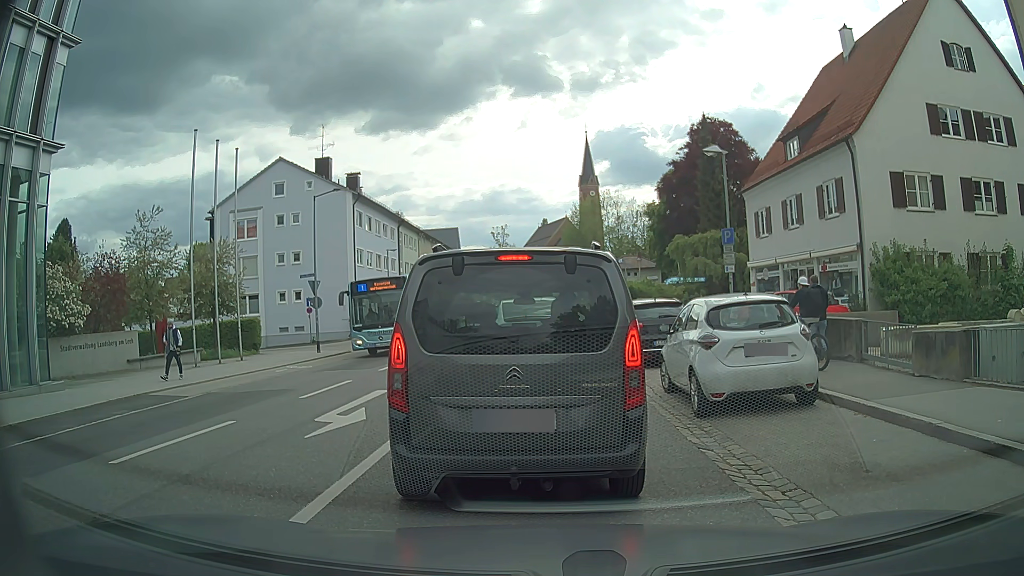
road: secondary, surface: asphalt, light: Day
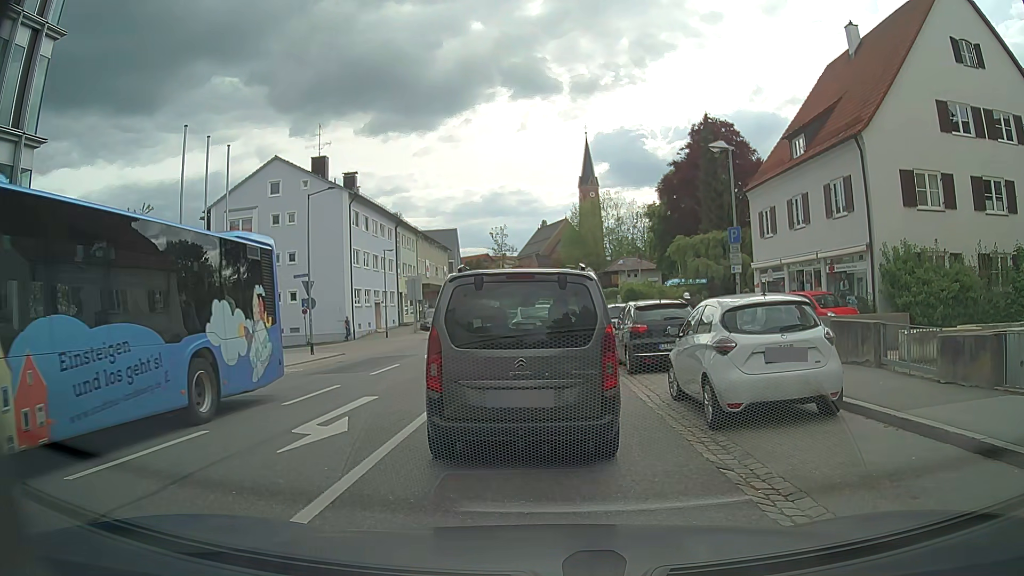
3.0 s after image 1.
(0.0, +0.8) m; 0°
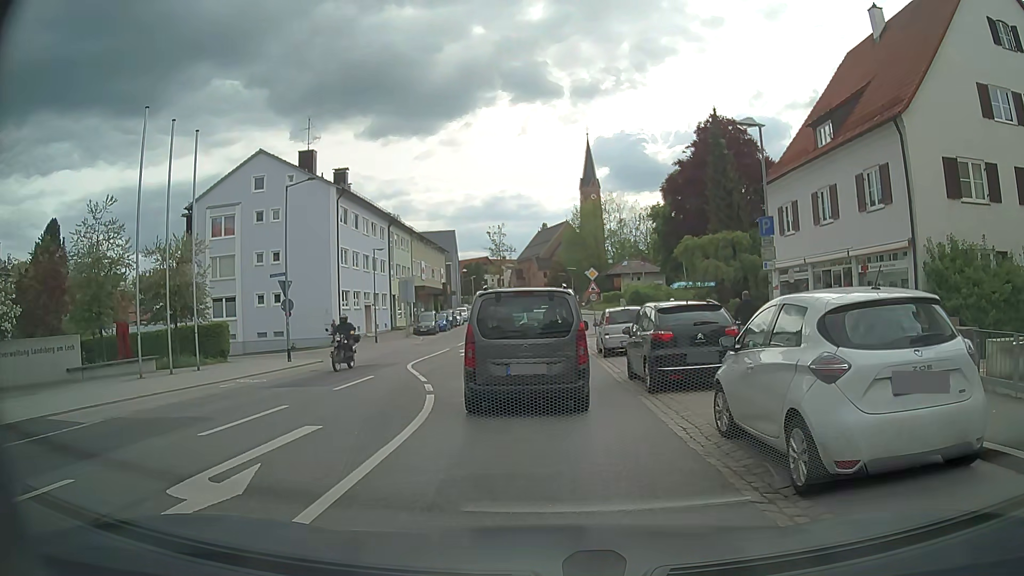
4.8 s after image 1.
(0.0, +3.2) m; 0°
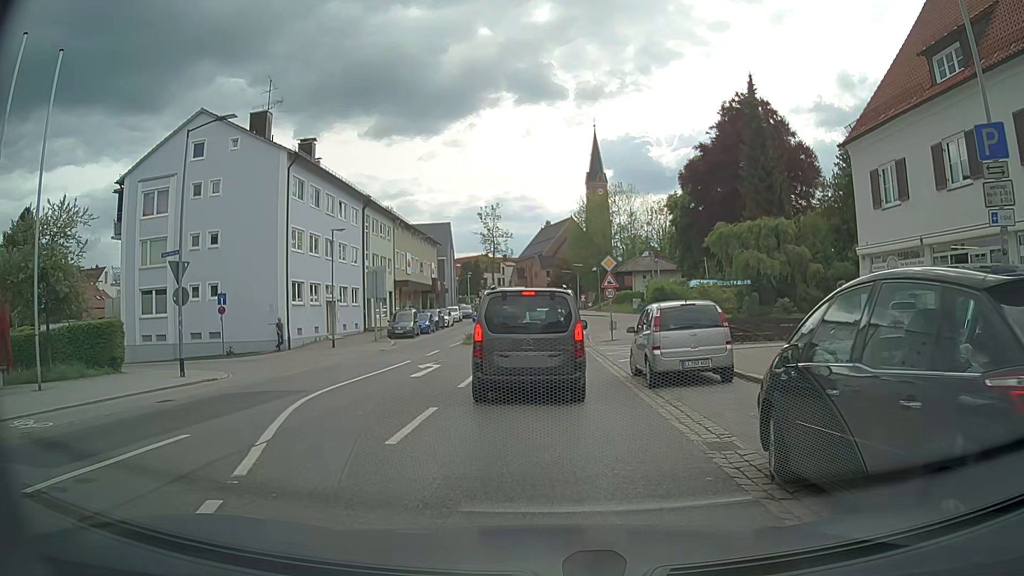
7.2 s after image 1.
(-0.2, +9.8) m; -2°
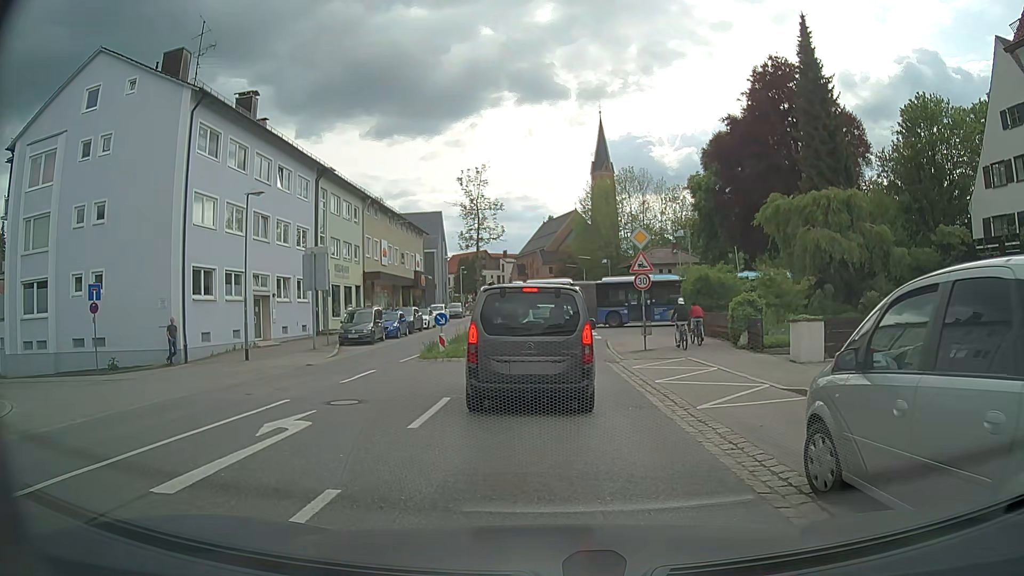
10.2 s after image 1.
(+0.1, +10.9) m; 0°
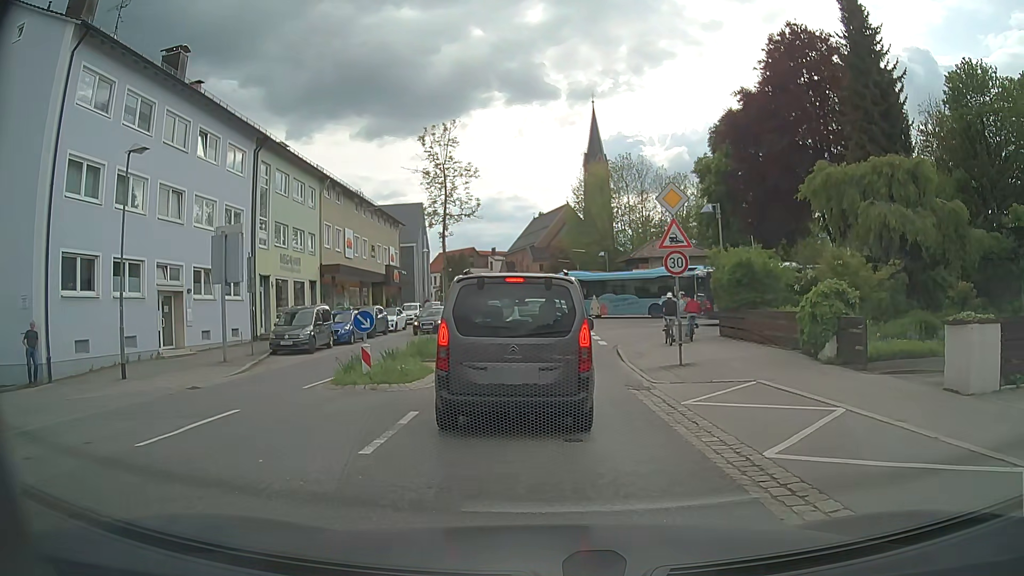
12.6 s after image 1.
(0.0, +7.7) m; 0°
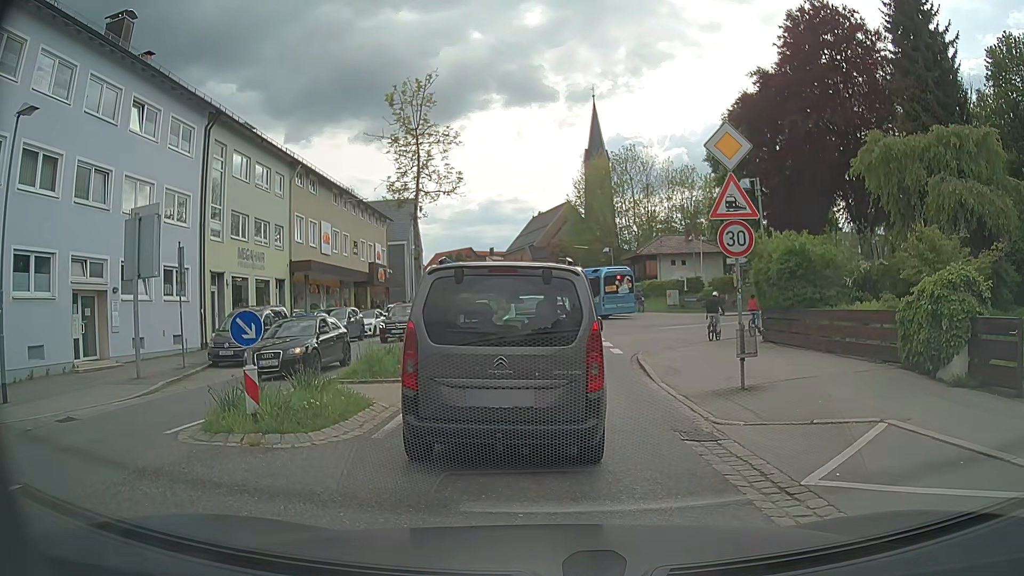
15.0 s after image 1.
(0.0, +5.0) m; -1°
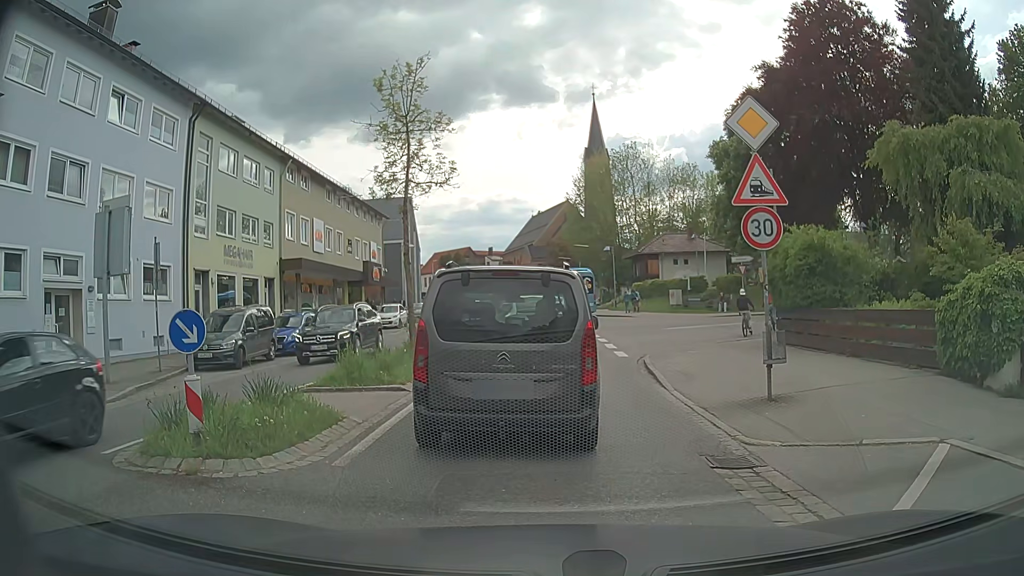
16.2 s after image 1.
(0.0, +1.4) m; 0°
(0, +10) (+1, +20) (+1, +30) (+1, +40) (+1, +50) (+2, +60) (+1, +70) (+1, +80) (+1, +90) (-1, +100) m
